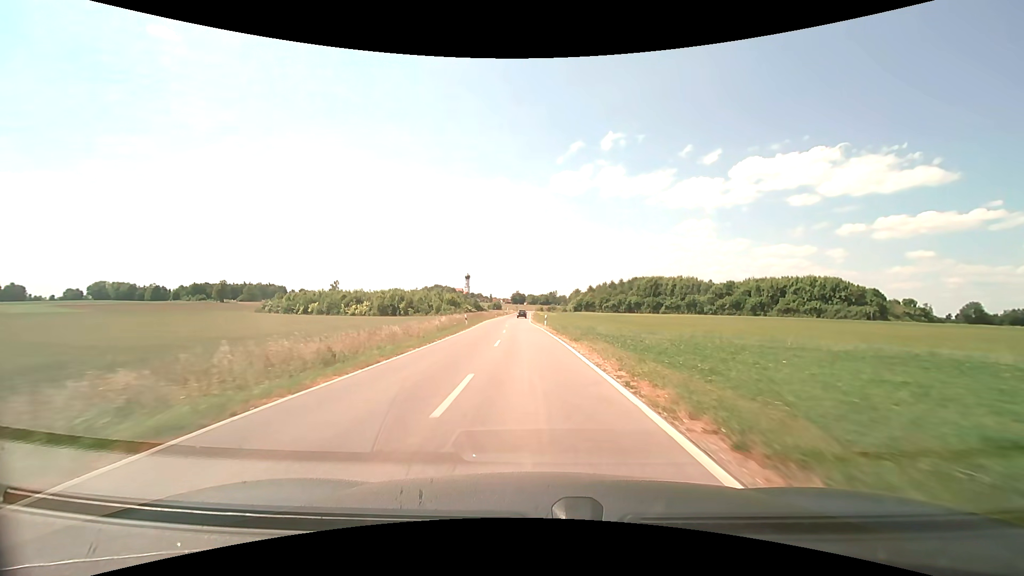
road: unclassified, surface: asphalt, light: Day
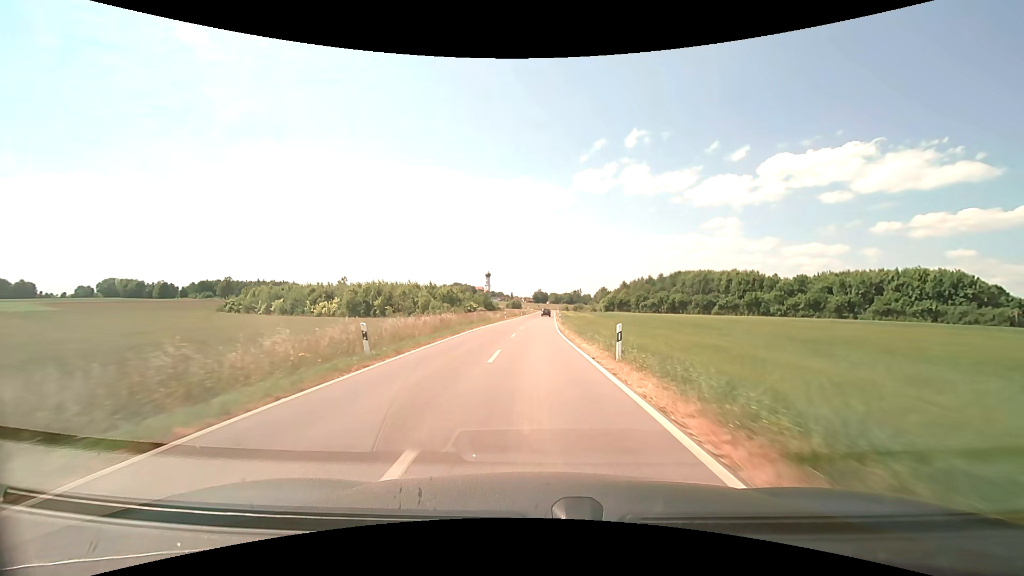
(-0.8, +30.2) m; -3°
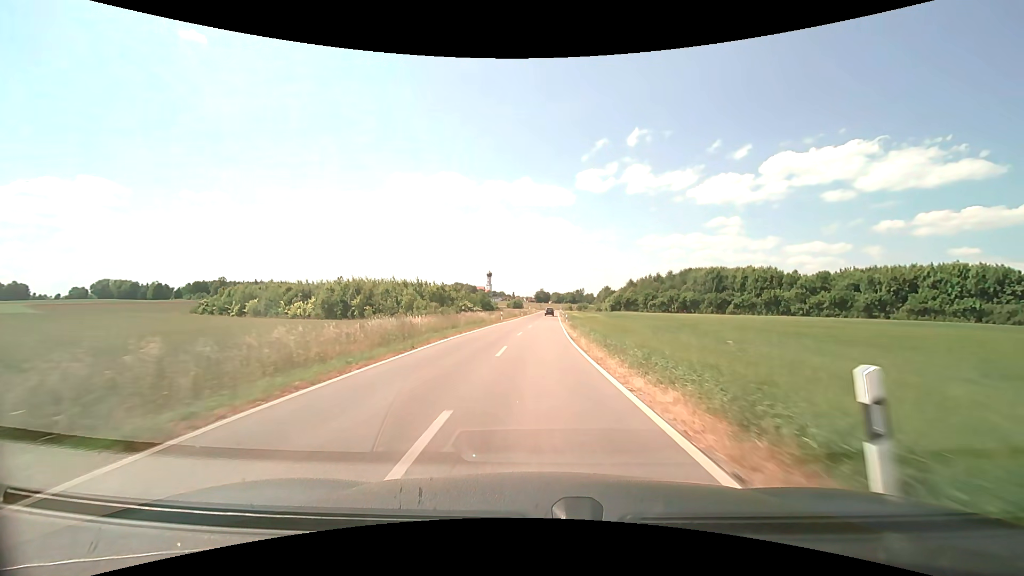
(0.0, +10.0) m; 0°
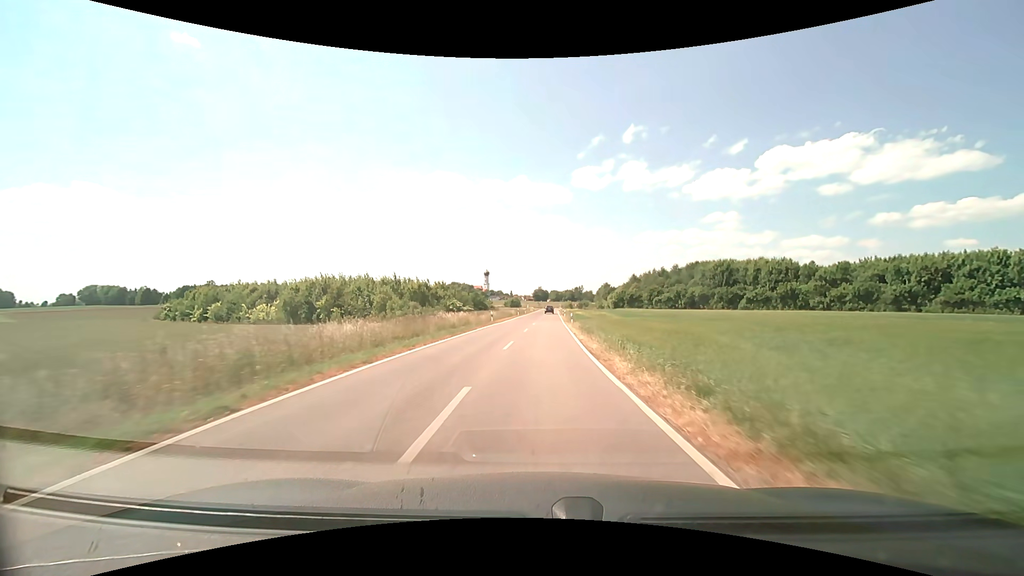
(0.0, +10.0) m; 0°
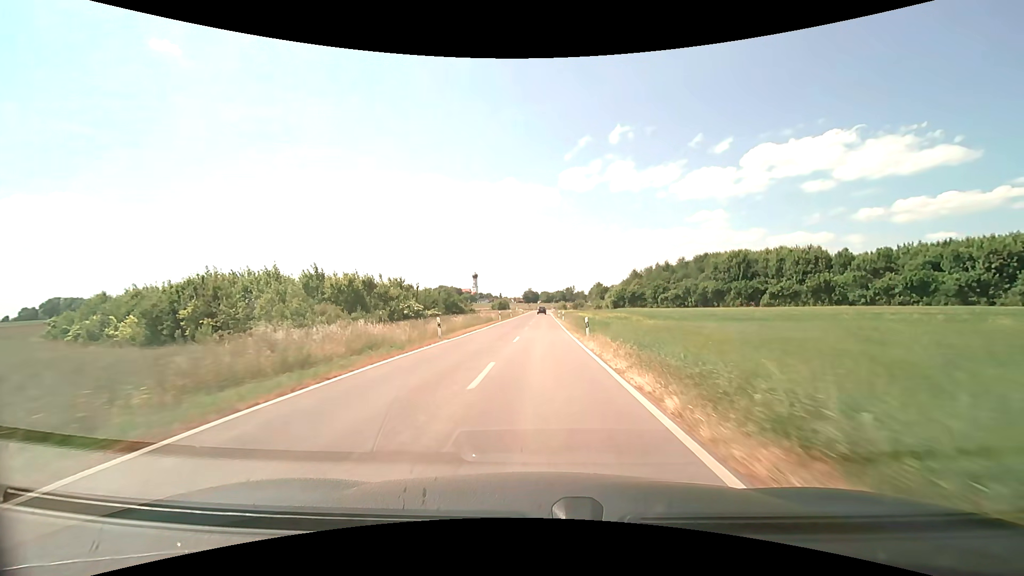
(+0.2, +20.1) m; +1°
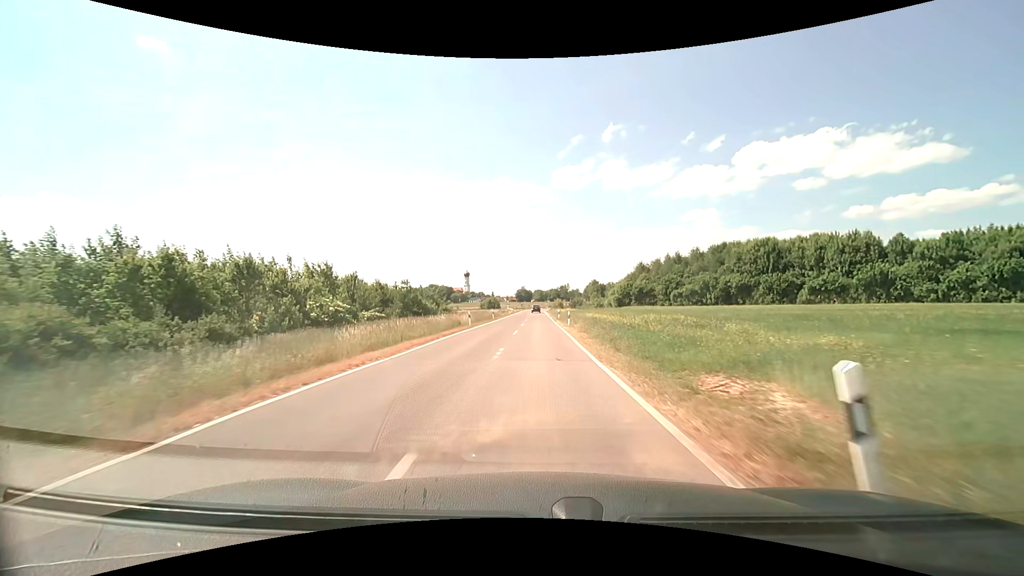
(+0.1, +20.0) m; +1°
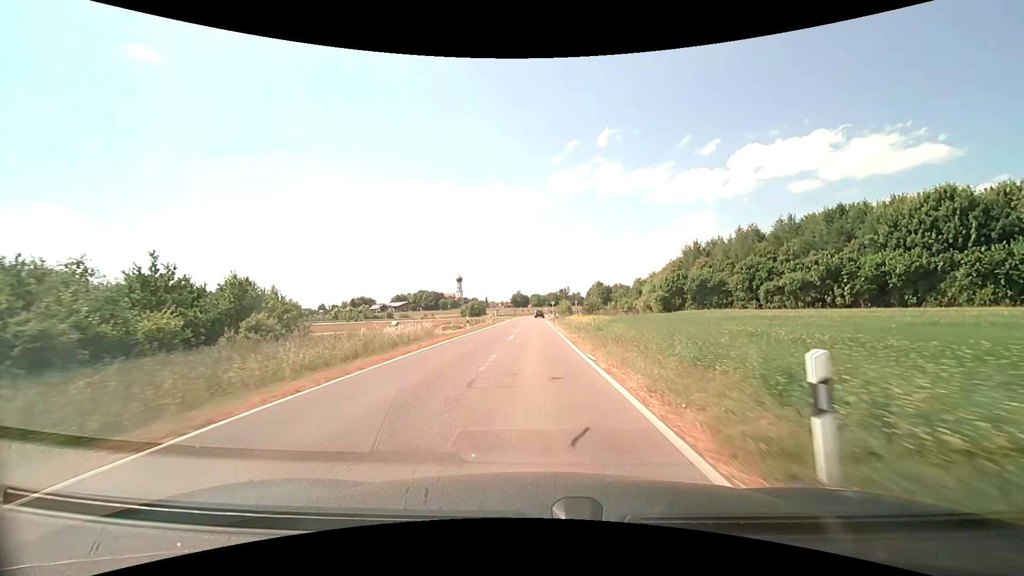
(+0.1, +49.3) m; 0°
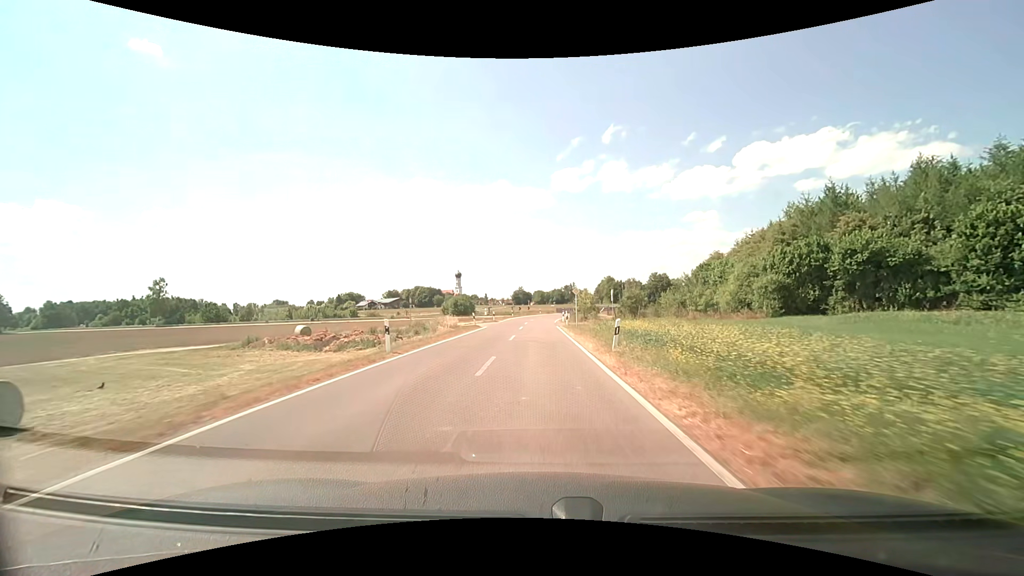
(-0.2, +38.4) m; 0°
(0, +10) (0, +20) (0, +30) (0, +40) (0, +50) (+1, +60) (+1, +70) (+3, +80) (+5, +90) (+7, +99) m
